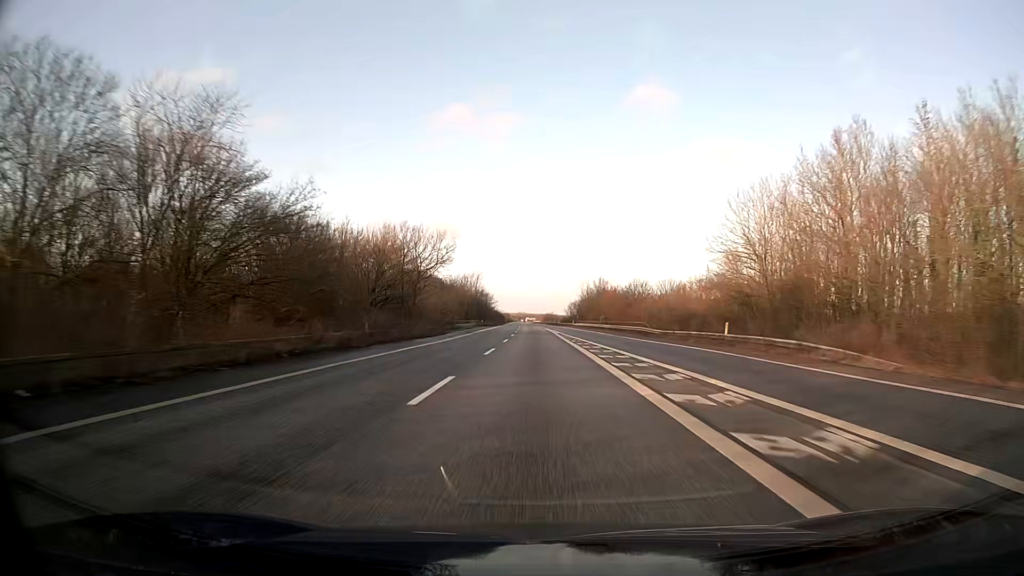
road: motorway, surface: asphalt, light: Day
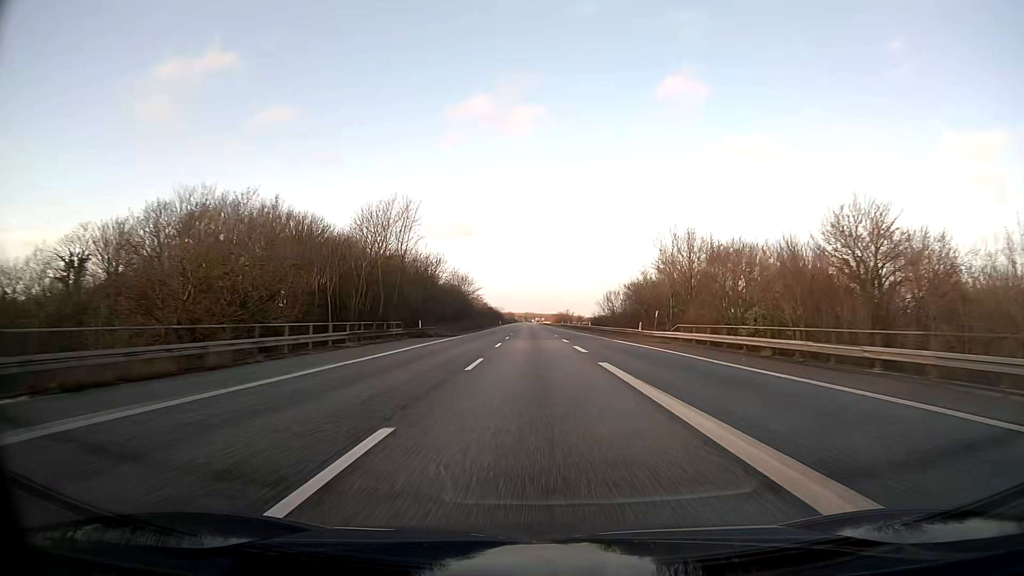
(-0.9, +82.6) m; -1°
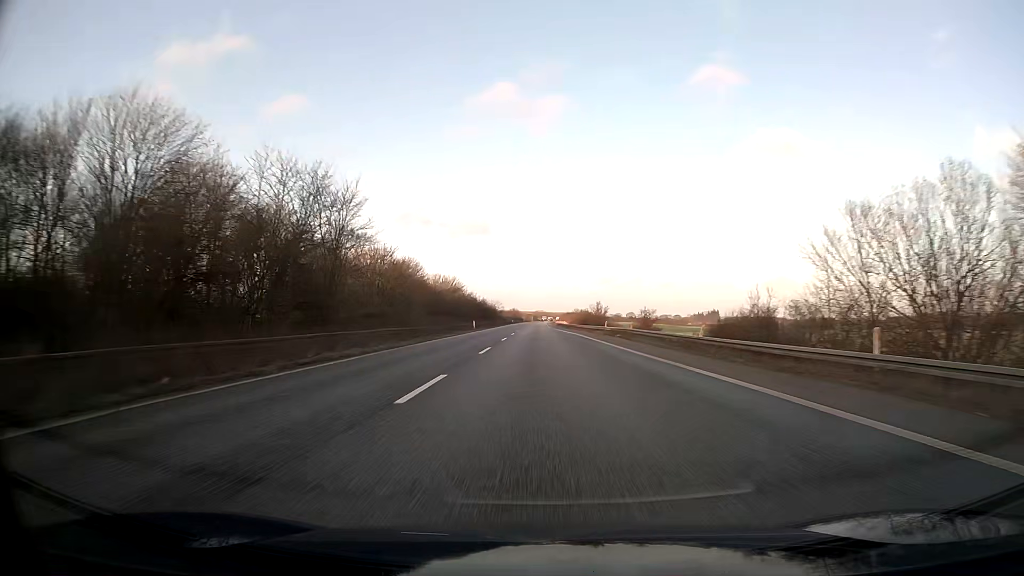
(-0.5, +82.7) m; -1°
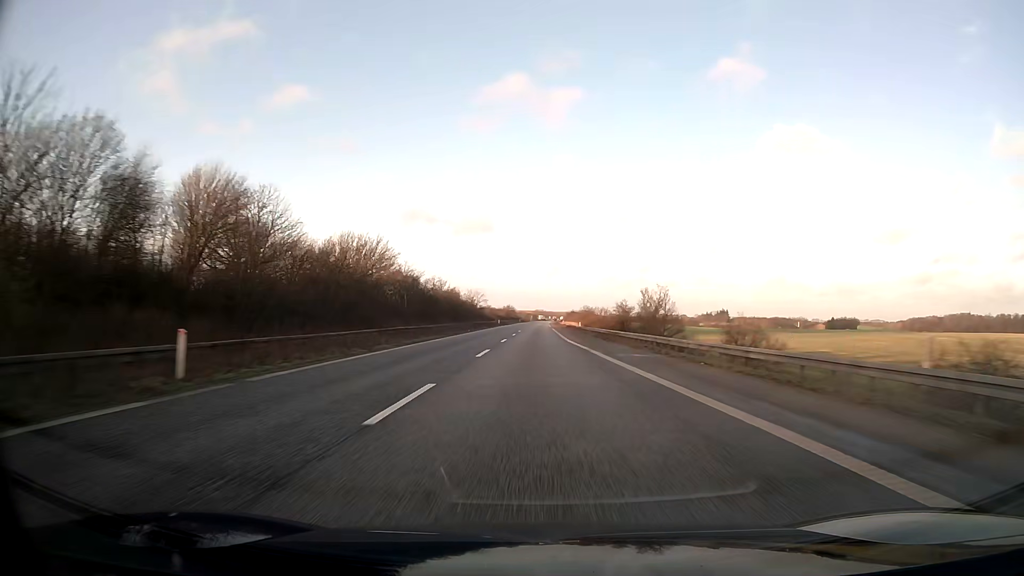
(0.0, +62.0) m; 0°
(0, +10) (0, +20) (0, +30) (0, +40) (0, +50) (0, +60) (0, +70) (0, +80) (0, +90) (0, +100) m
